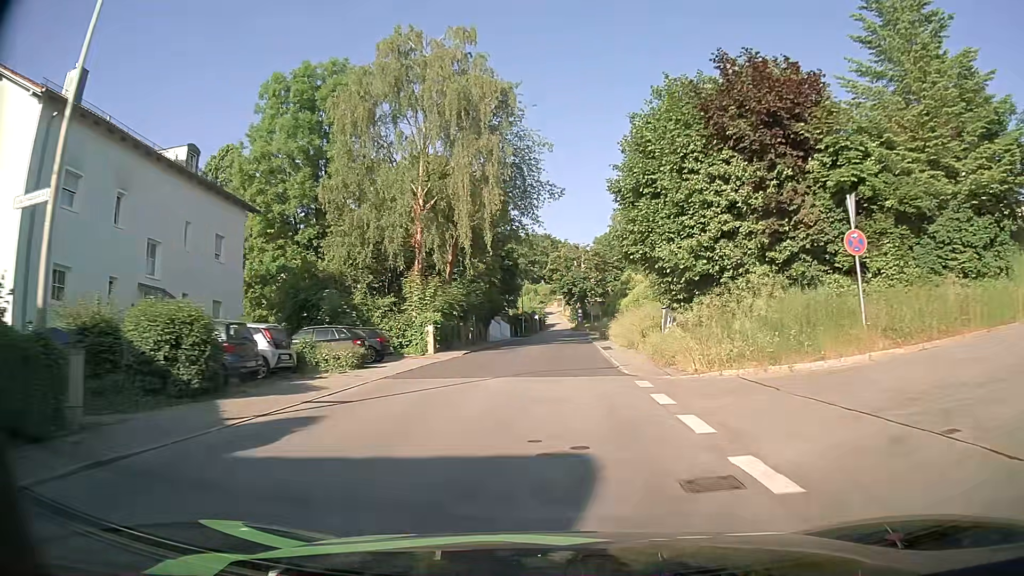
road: tertiary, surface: asphalt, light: Day
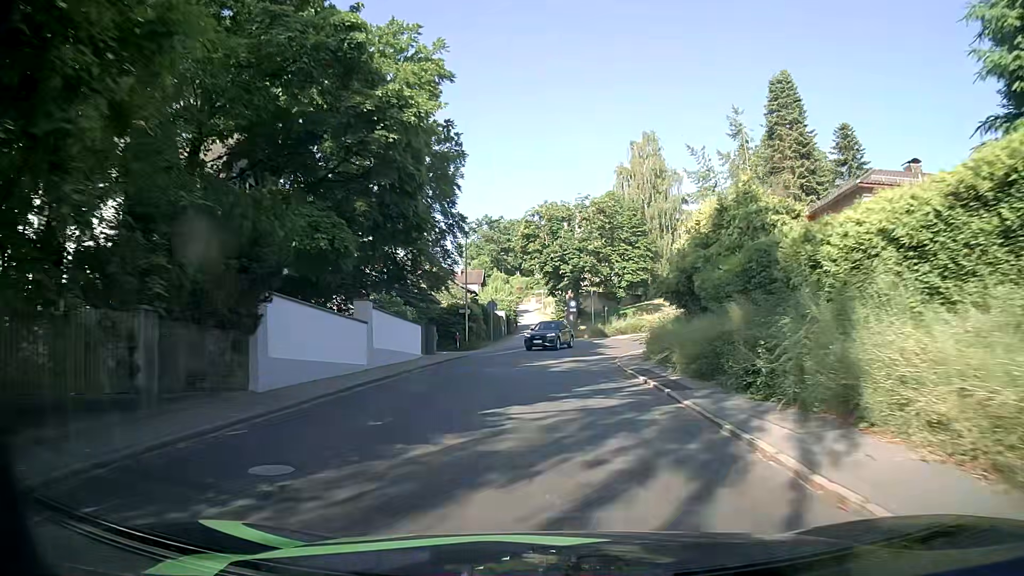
(+0.5, +39.7) m; +2°
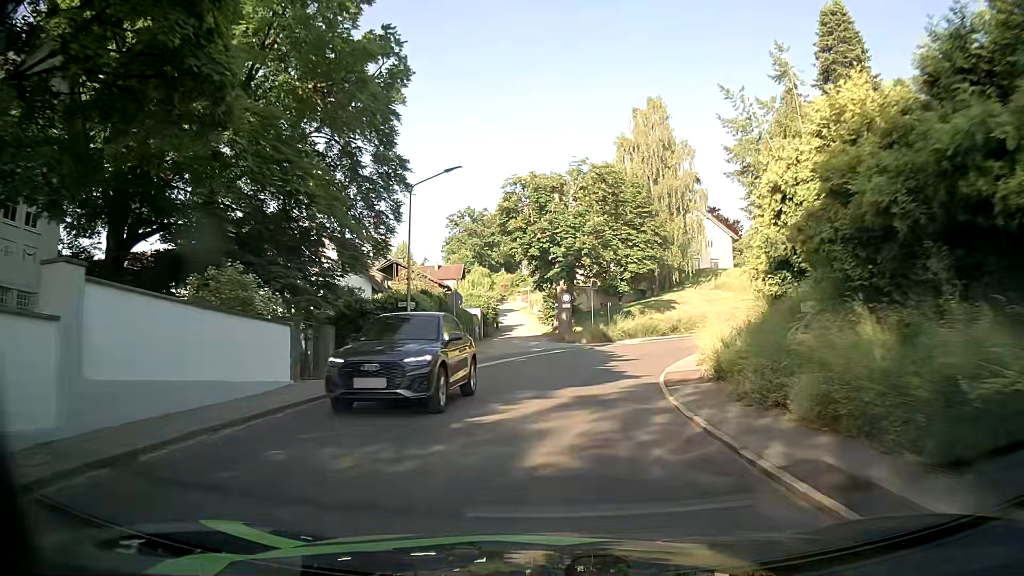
(-0.1, +13.9) m; +1°
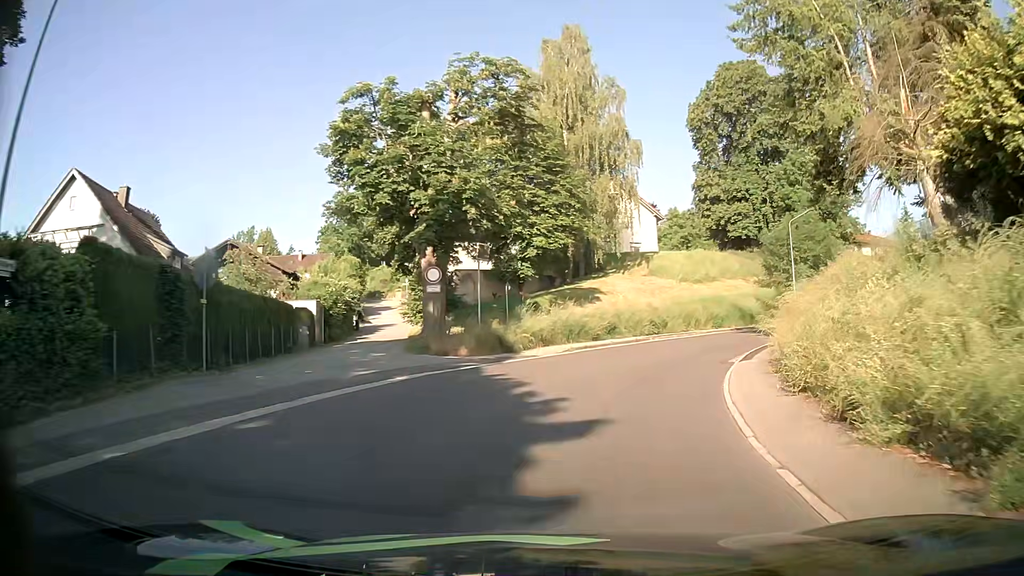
(+1.1, +18.8) m; +9°
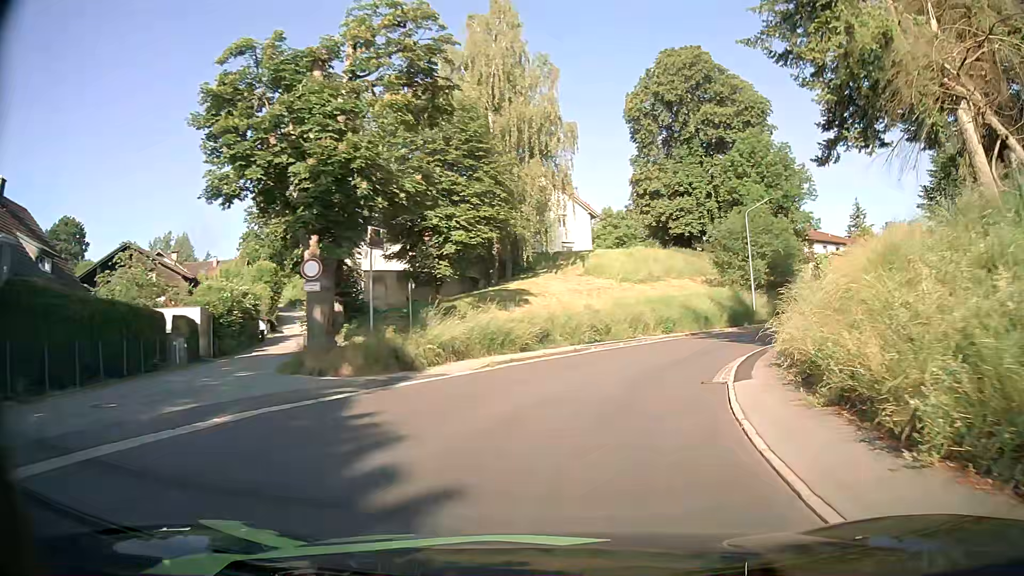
(+0.3, +6.1) m; +7°
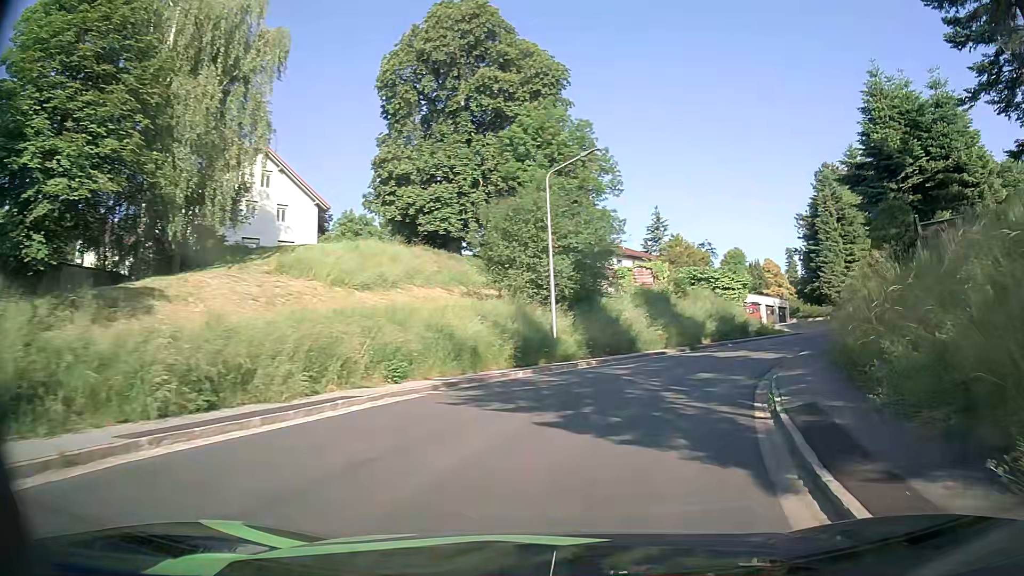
(+2.8, +17.9) m; +21°
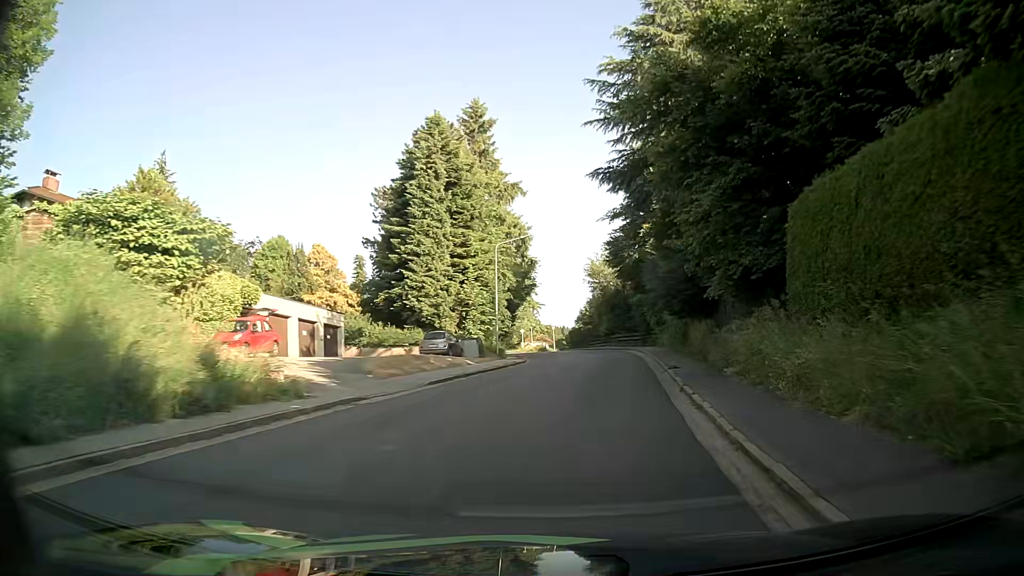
(+10.5, +29.3) m; +36°
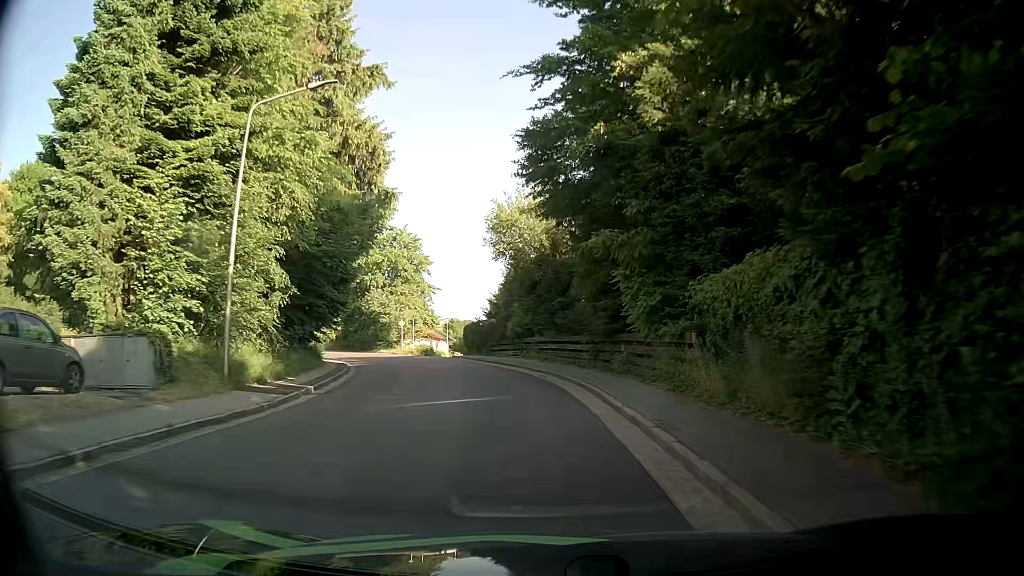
(+2.5, +26.8) m; +6°
(0, +10) (-1, +20) (-3, +30) (-6, +39) (-9, +49) (-14, +58) (-19, +66) (-24, +75) (-29, +83) (-35, +92) m
